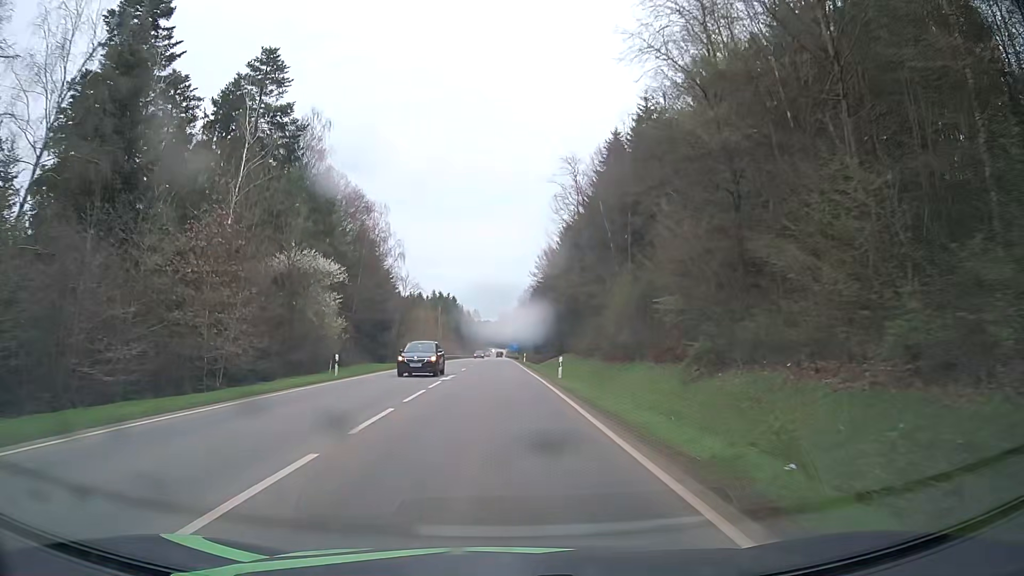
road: secondary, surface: asphalt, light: Day
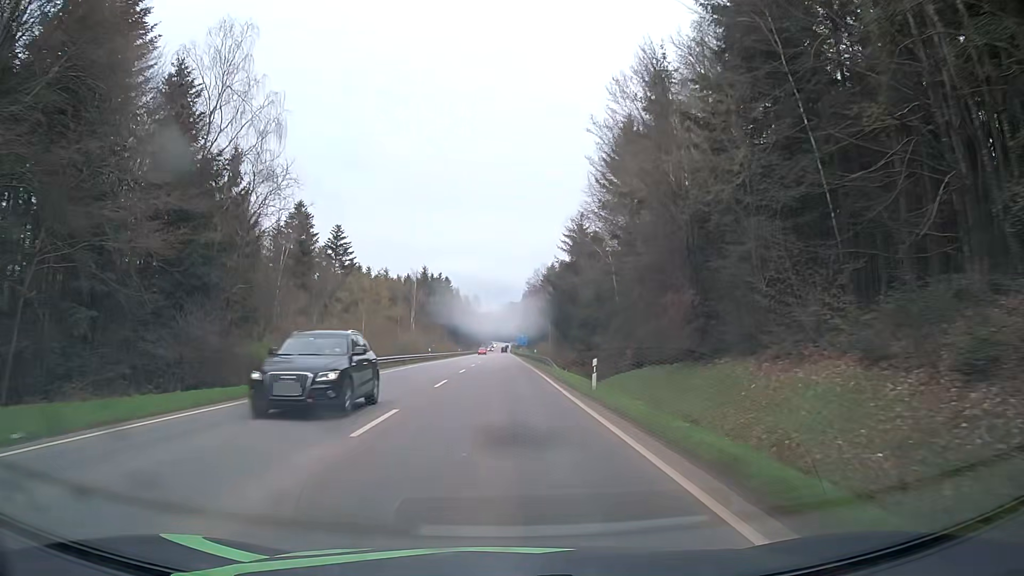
(-0.4, +54.9) m; 0°
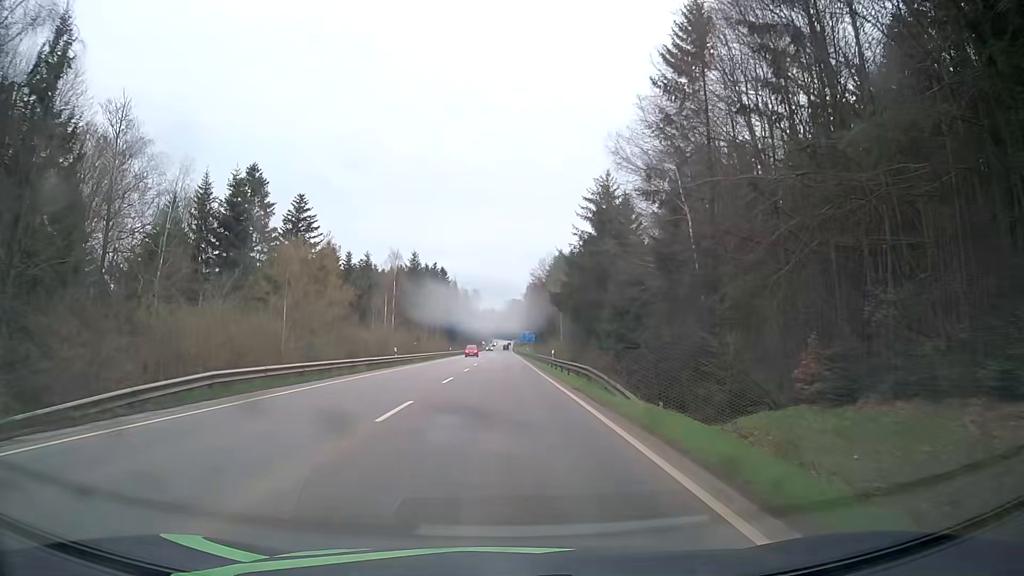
(-0.1, +22.4) m; 0°
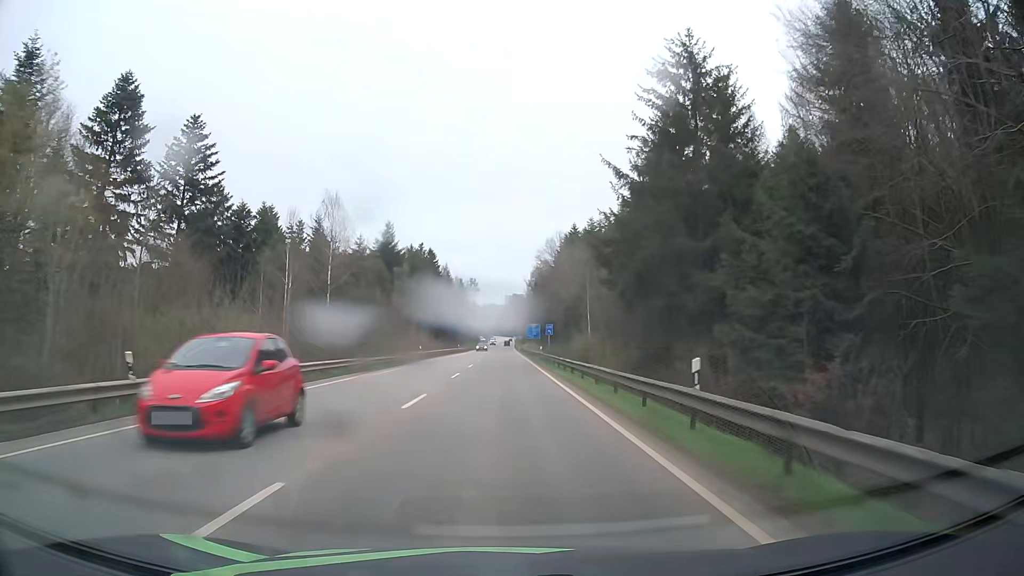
(+0.1, +33.7) m; 0°
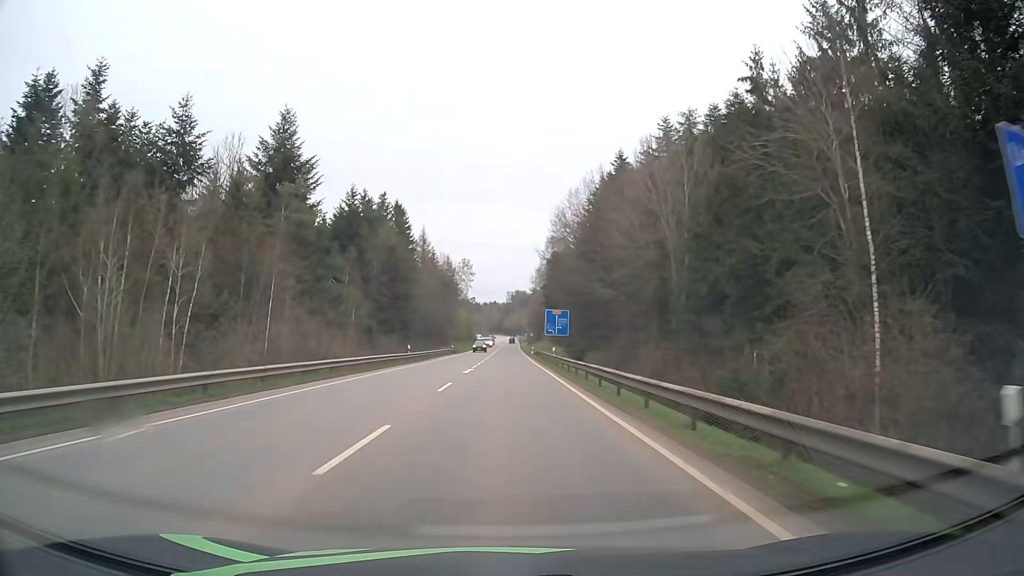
(-0.2, +55.9) m; 0°
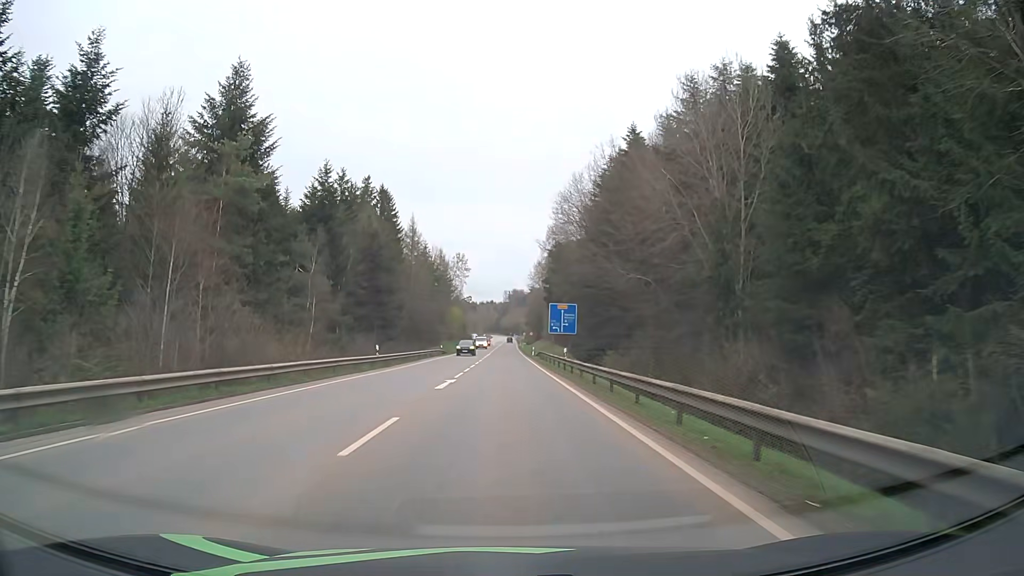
(0.0, +11.2) m; 0°
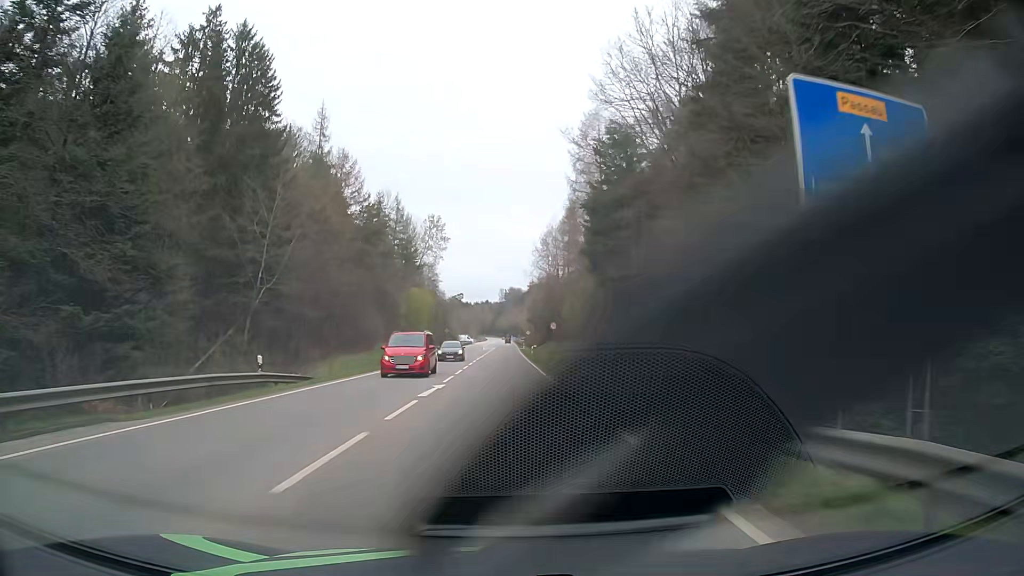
(+0.4, +56.5) m; 0°
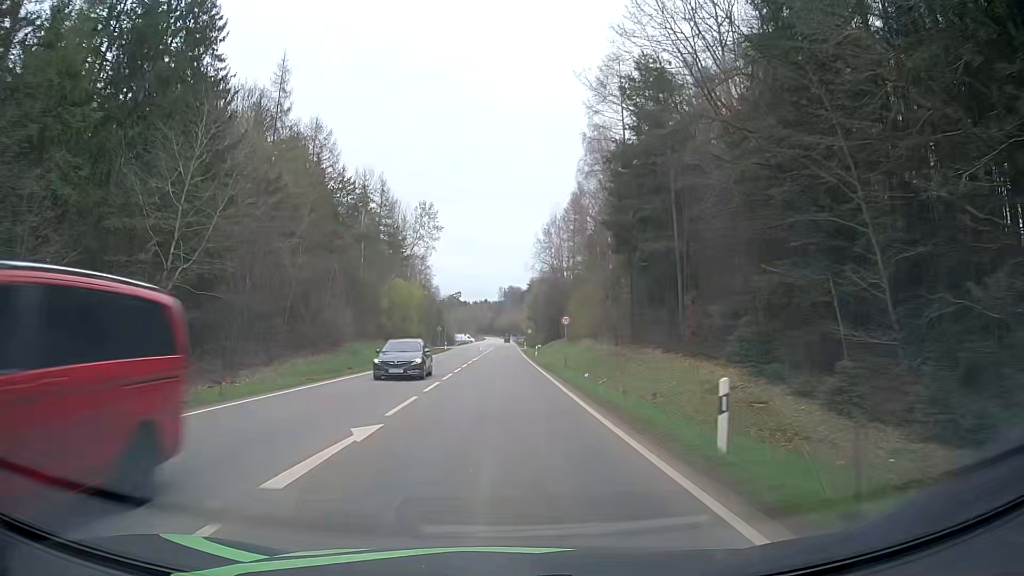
(0.0, +11.4) m; 0°
(0, +10) (0, +20) (0, +30) (0, +40) (0, +50) (0, +60) (0, +70) (0, +80) (0, +90) (0, +100) m
